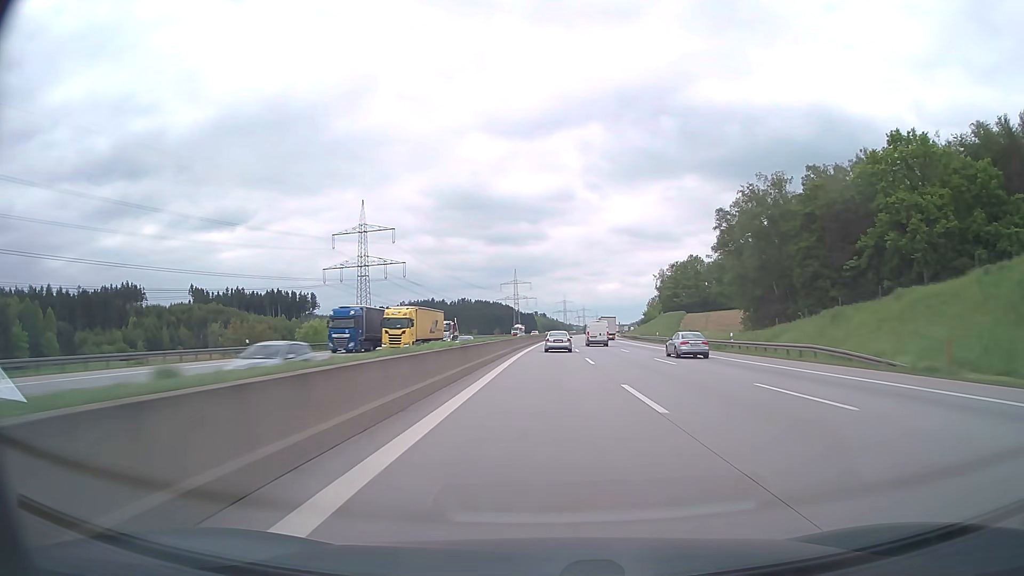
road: motorway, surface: asphalt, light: Day
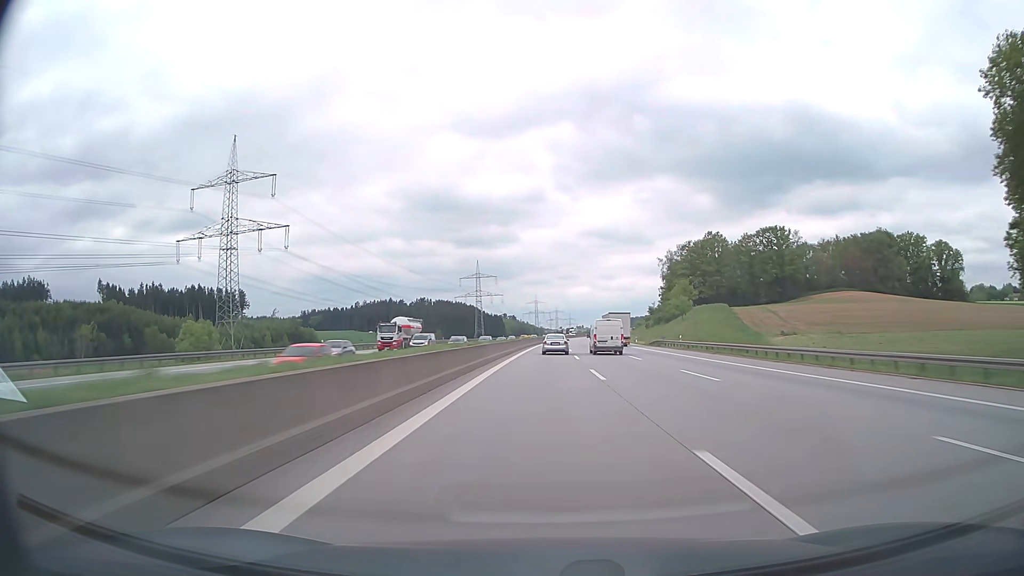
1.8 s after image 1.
(+2.0, +81.3) m; +3°
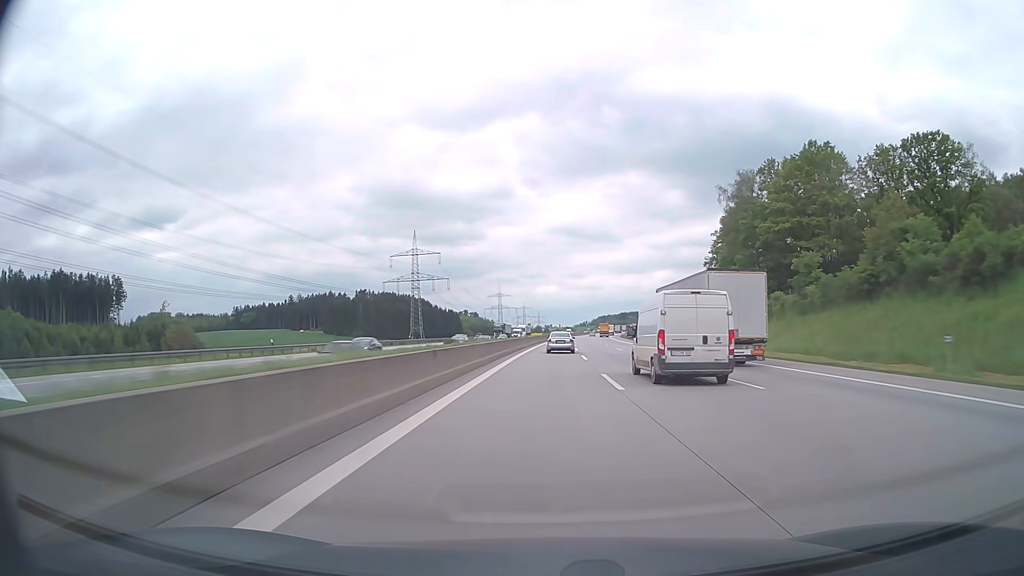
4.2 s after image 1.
(+2.7, +112.4) m; +3°
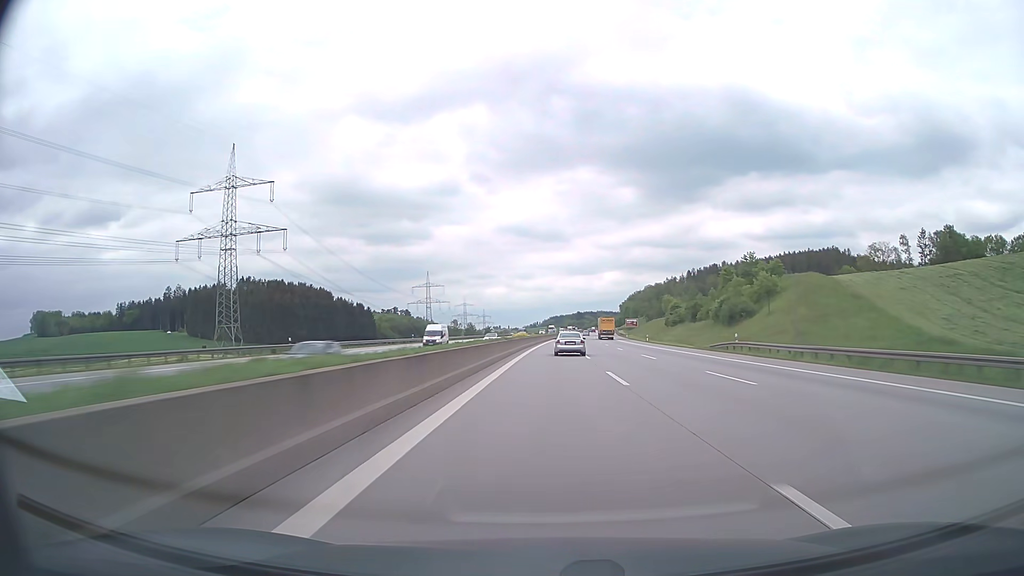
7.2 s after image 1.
(+5.5, +142.5) m; +4°
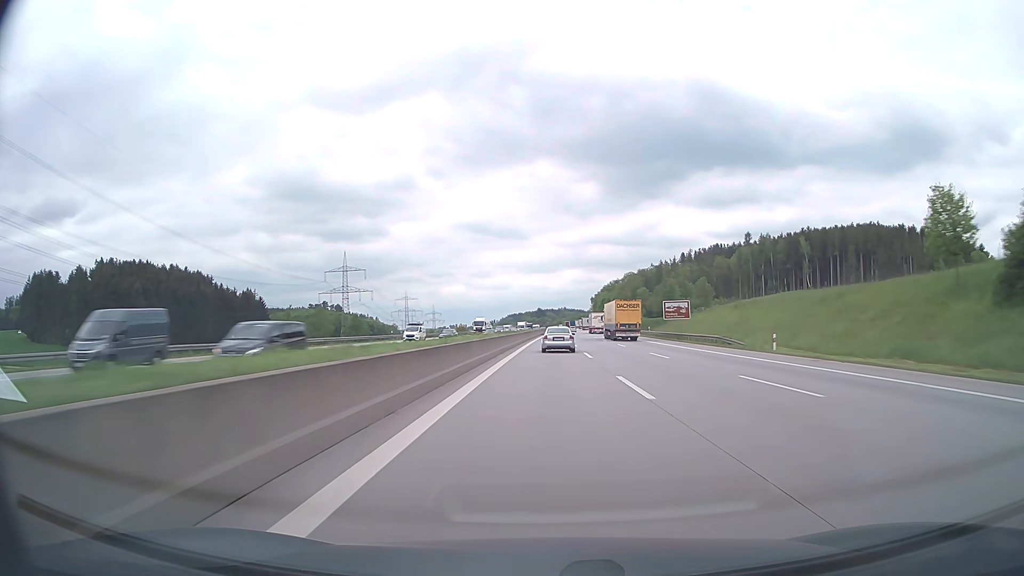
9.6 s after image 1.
(+3.5, +112.4) m; +3°
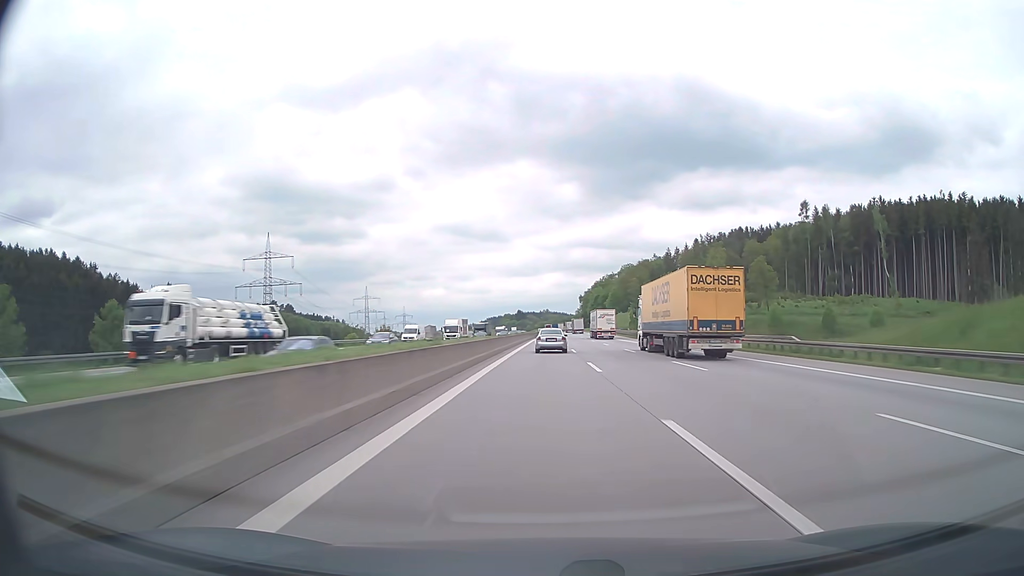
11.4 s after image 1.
(+1.5, +80.9) m; +2°
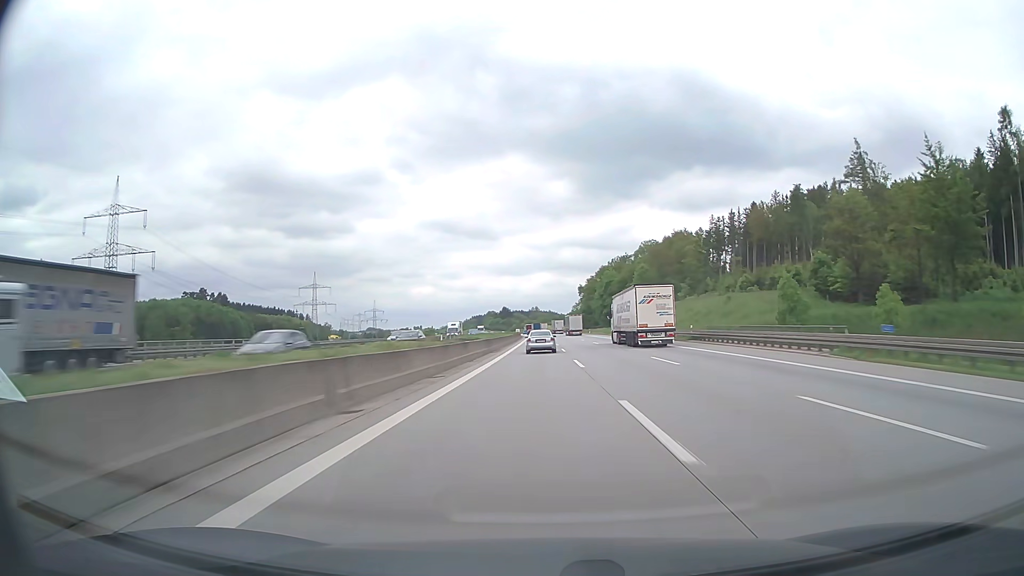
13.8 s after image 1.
(+1.0, +104.9) m; +1°
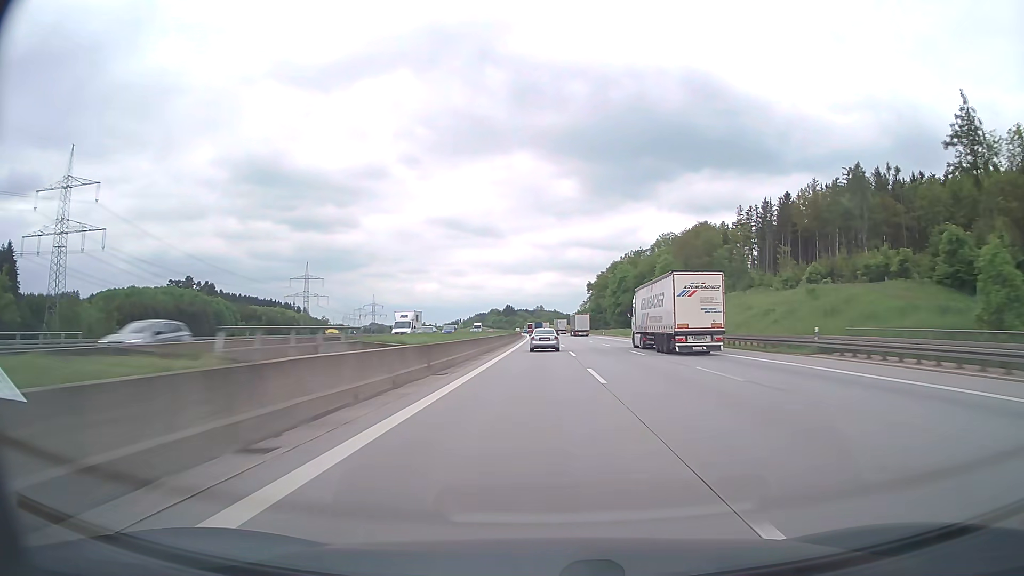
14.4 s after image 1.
(-0.1, +25.9) m; 0°
(0, +10) (0, +20) (0, +30) (0, +40) (0, +50) (0, +60) (0, +70) (0, +80) (0, +90) (0, +100) m
